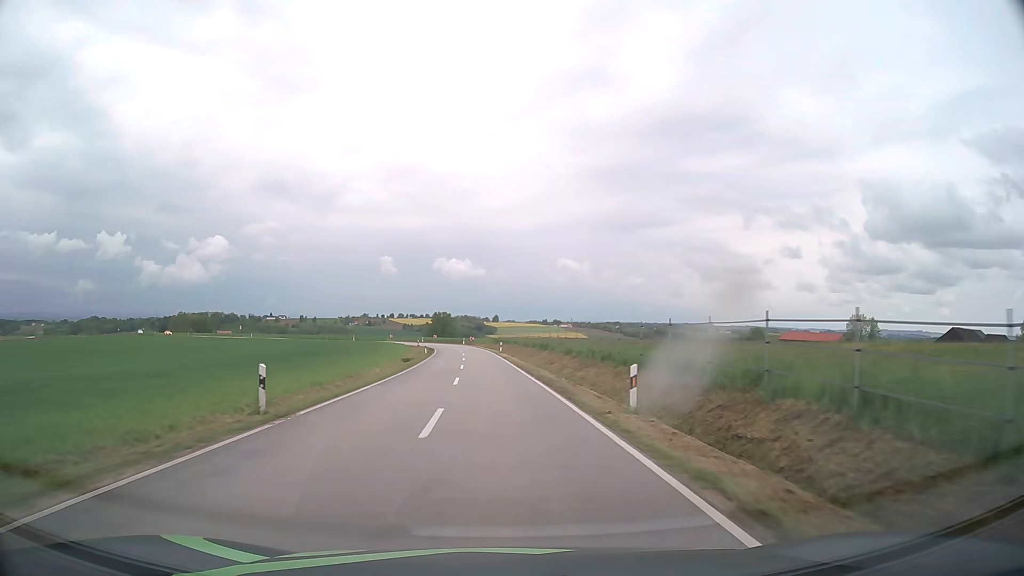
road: tertiary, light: Day
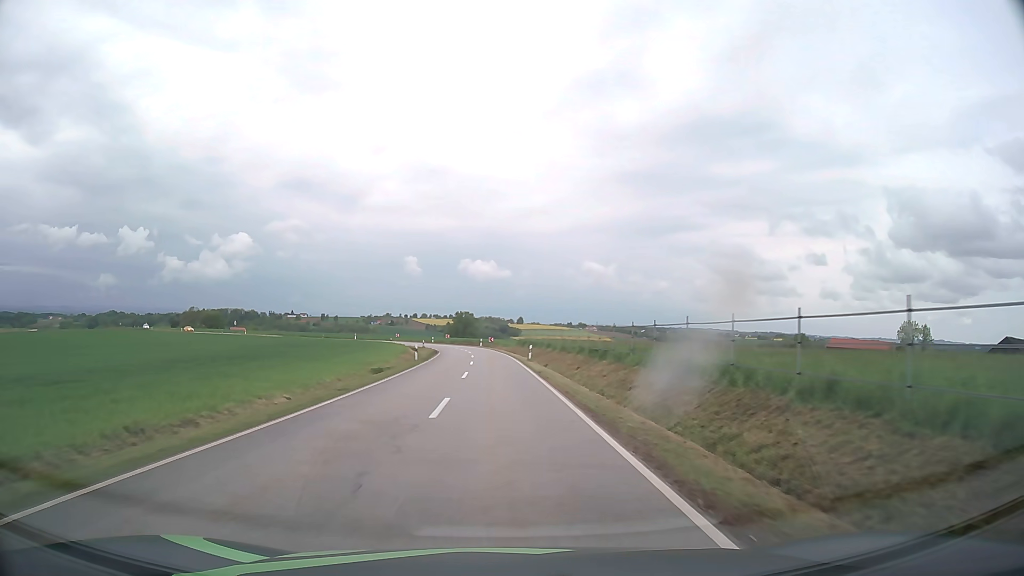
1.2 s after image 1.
(-0.4, +21.5) m; -2°
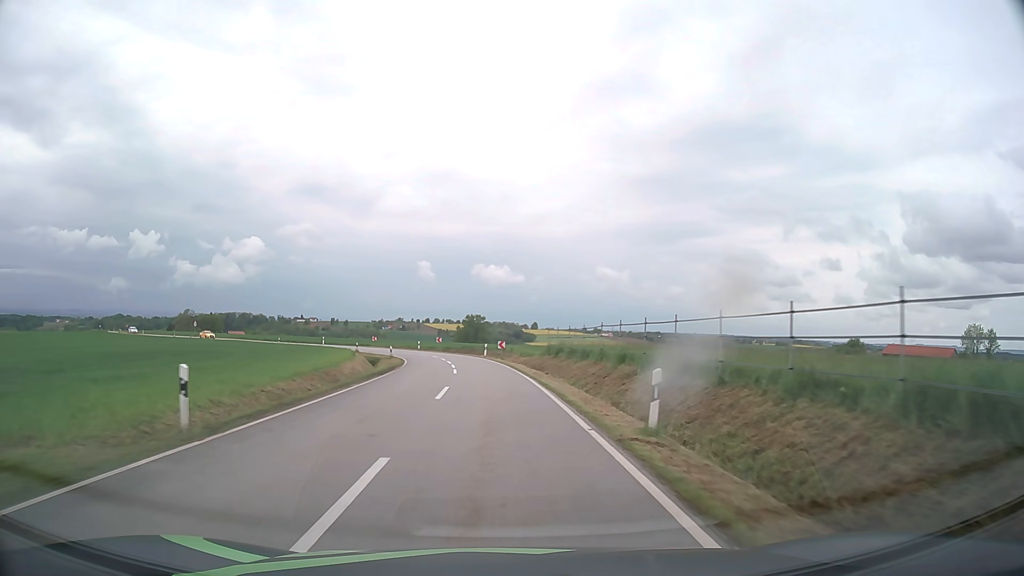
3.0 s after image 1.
(-0.3, +32.2) m; -1°
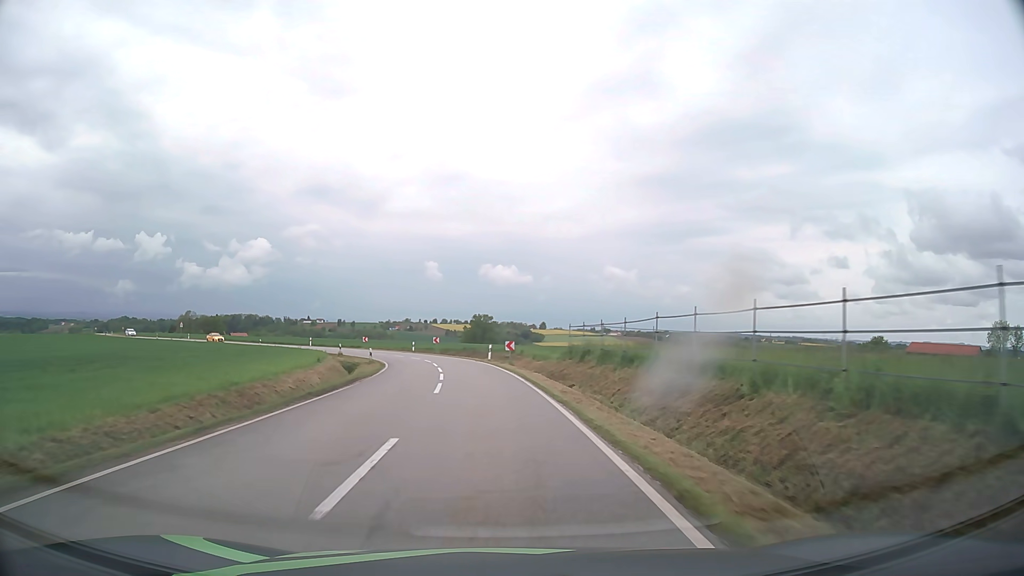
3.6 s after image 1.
(-0.1, +10.4) m; -1°
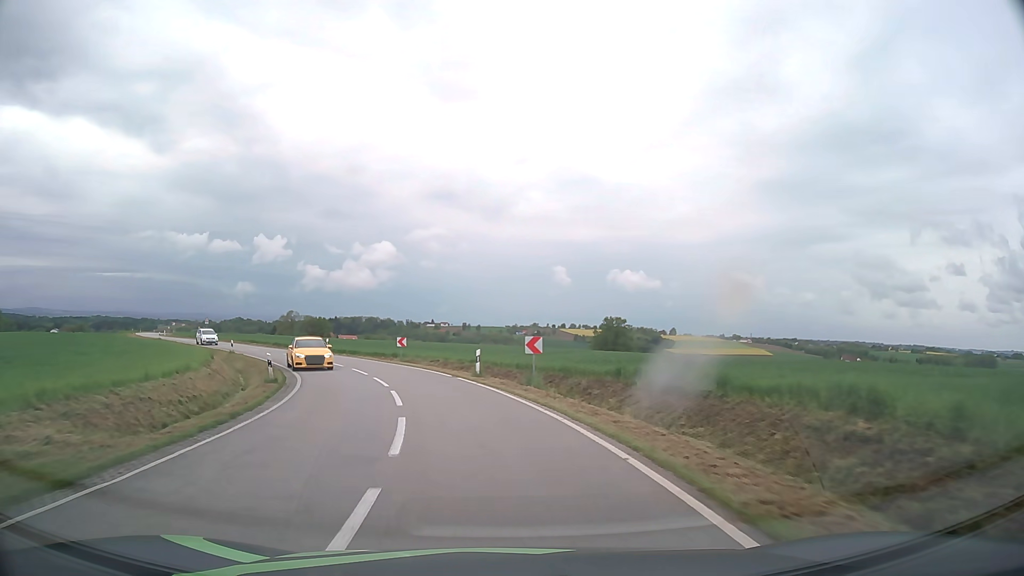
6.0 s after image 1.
(-2.9, +39.0) m; -11°
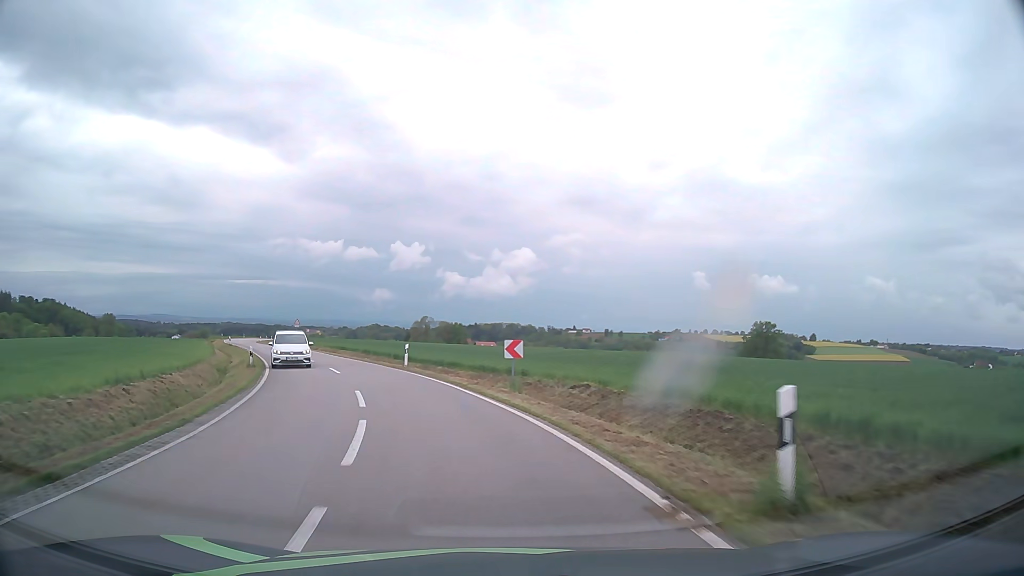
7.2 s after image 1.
(-1.8, +18.6) m; -12°
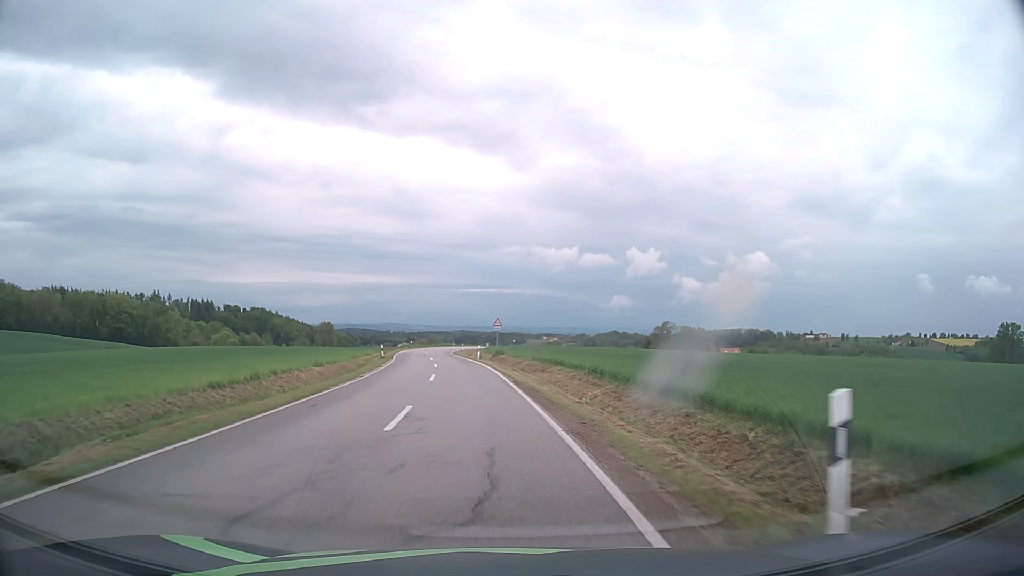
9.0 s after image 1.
(-4.8, +27.1) m; -20°
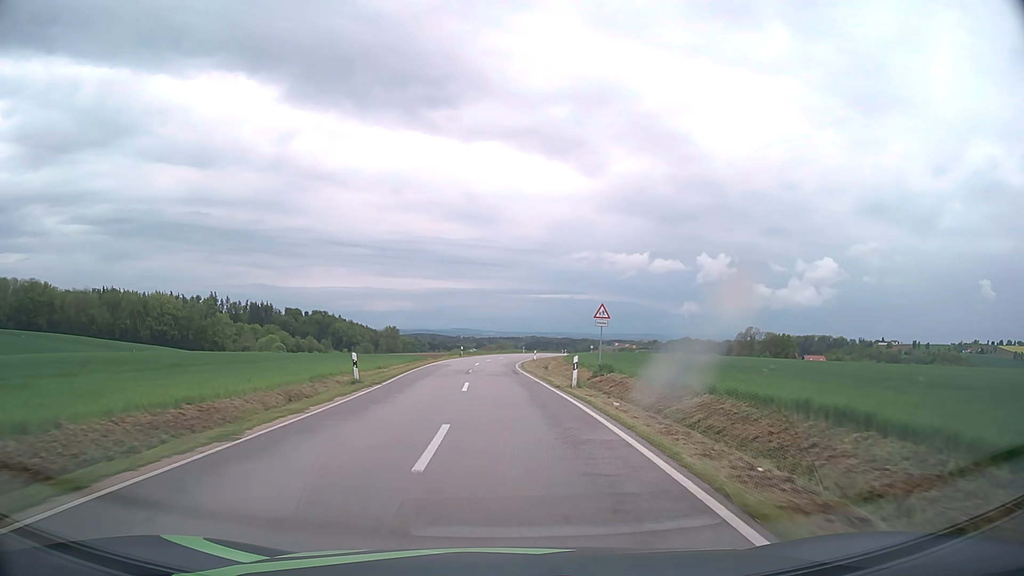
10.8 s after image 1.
(-1.9, +27.6) m; -6°
(0, +10) (0, +20) (0, +30) (-1, +40) (-1, +50) (0, +60) (+1, +70) (+2, +80) (+3, +90) (+5, +100) m
